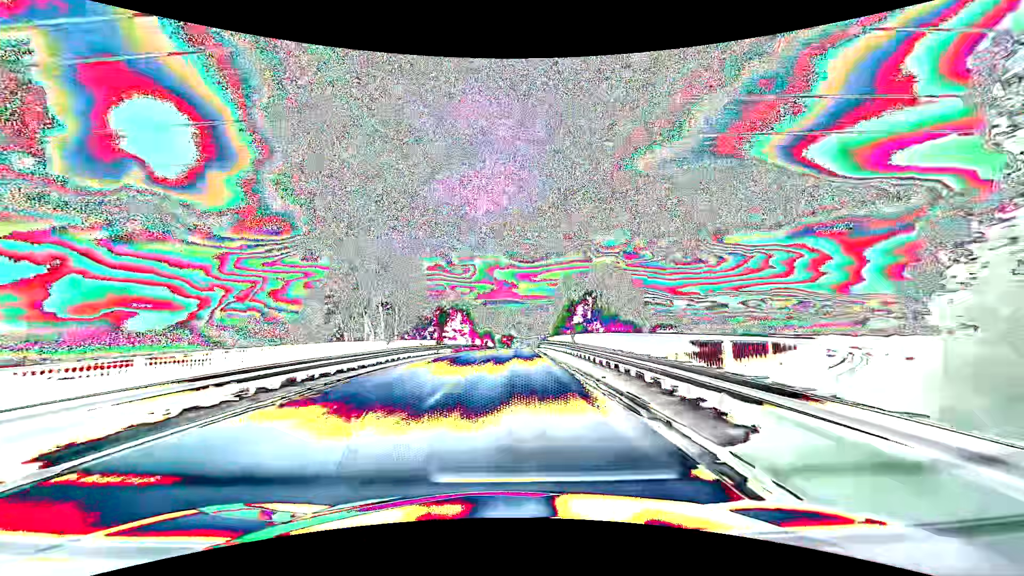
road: primary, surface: asphalt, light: Day
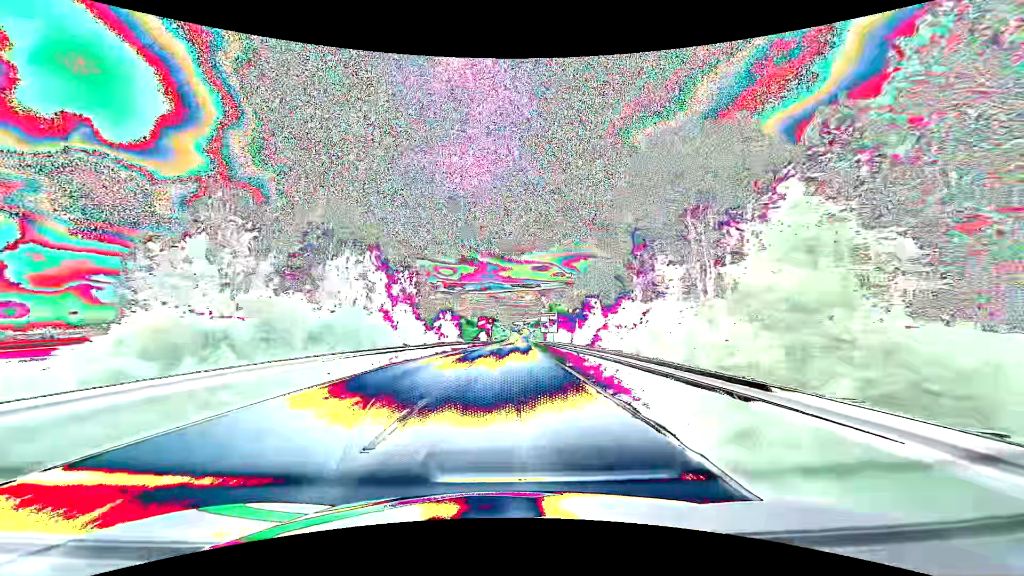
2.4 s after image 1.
(+0.8, +63.3) m; +2°
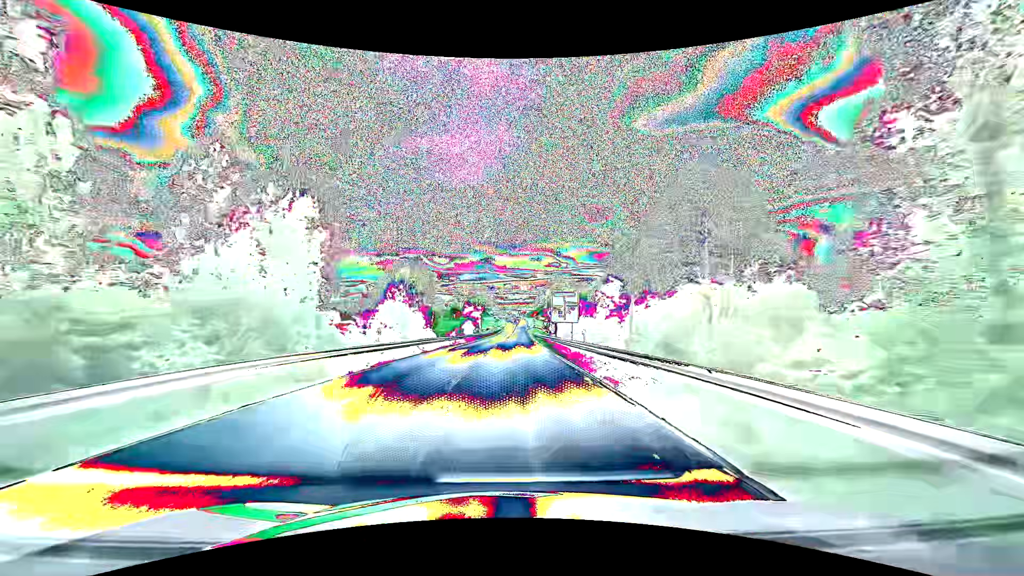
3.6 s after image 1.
(+0.1, +30.6) m; 0°
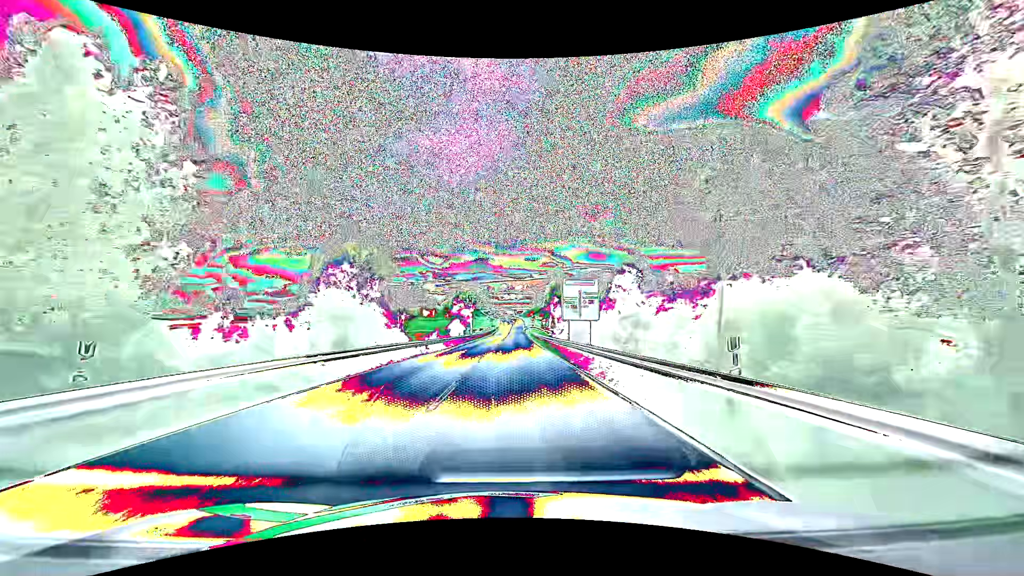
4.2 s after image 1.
(+0.1, +14.8) m; +1°
(0, +10) (0, +20) (0, +30) (+1, +40) (+1, +50) (+1, +60) (+1, +70) (+2, +80) (+2, +90) (+2, +100) m
